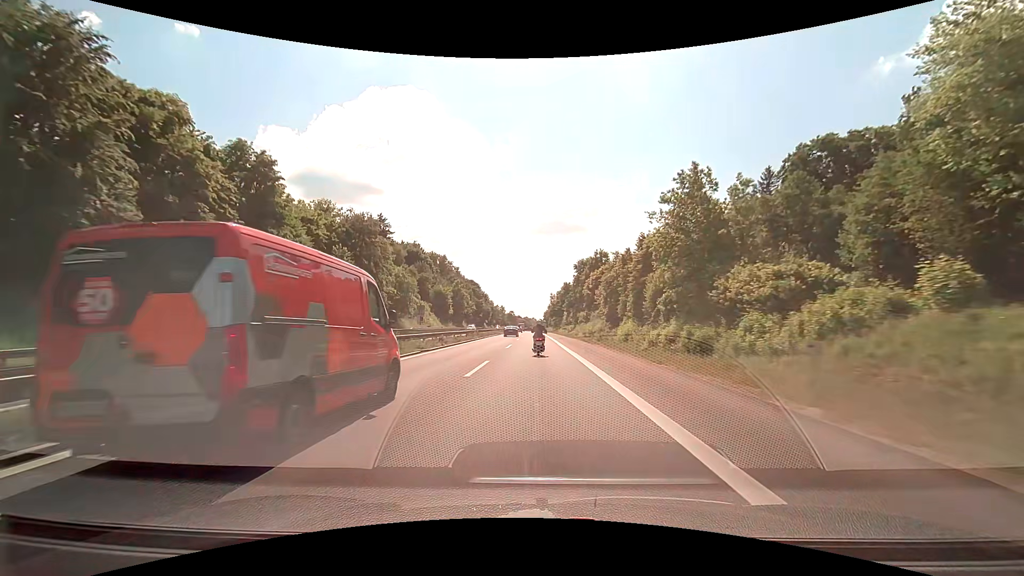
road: motorway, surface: asphalt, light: Day
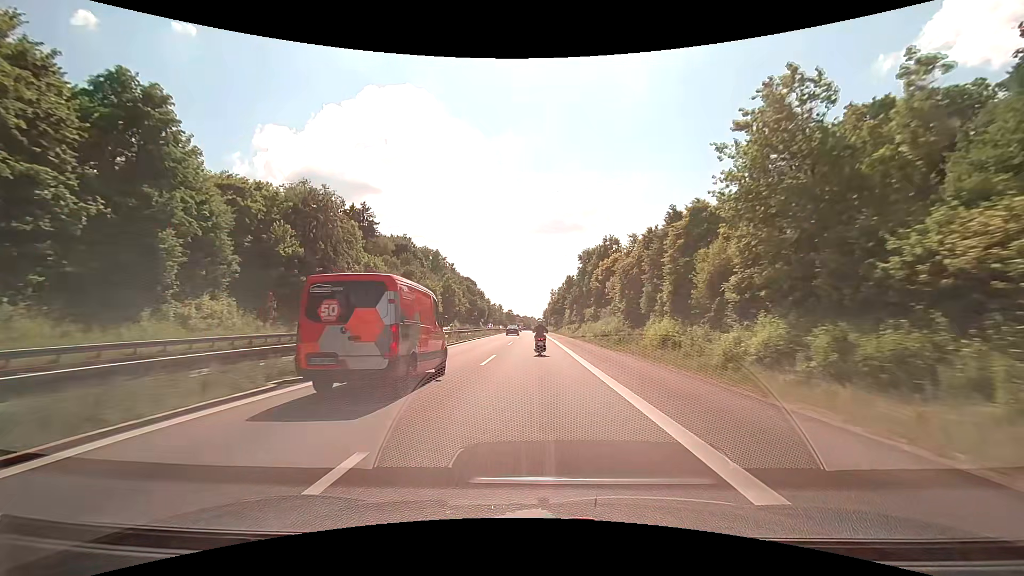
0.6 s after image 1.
(0.0, +13.9) m; 0°
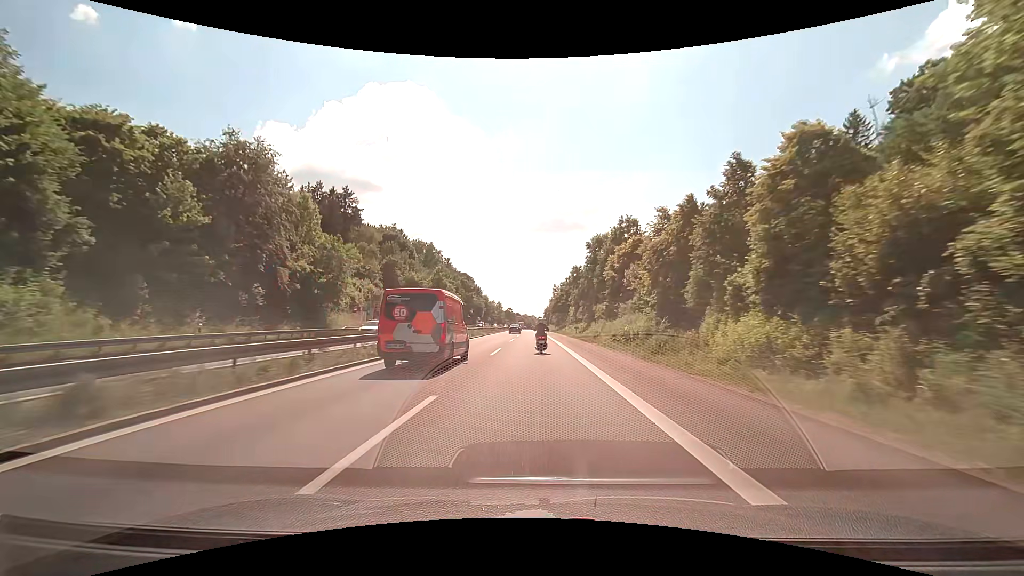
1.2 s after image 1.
(0.0, +14.0) m; 0°
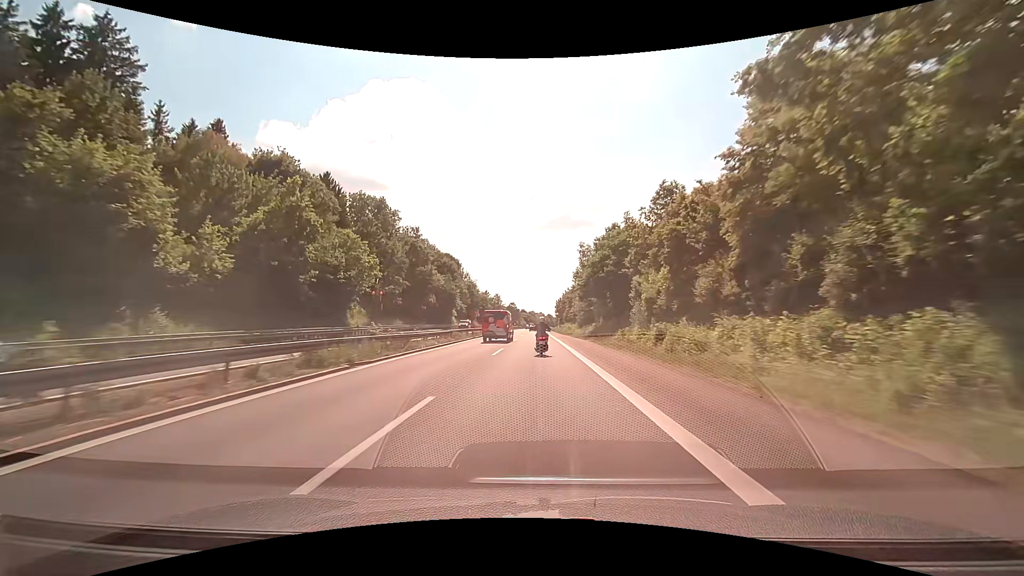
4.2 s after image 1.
(-0.2, +72.6) m; -1°
(0, +10) (0, +20) (0, +30) (0, +40) (0, +50) (0, +60) (+1, +70) (+1, +80) (+1, +90) (+1, +100) m
